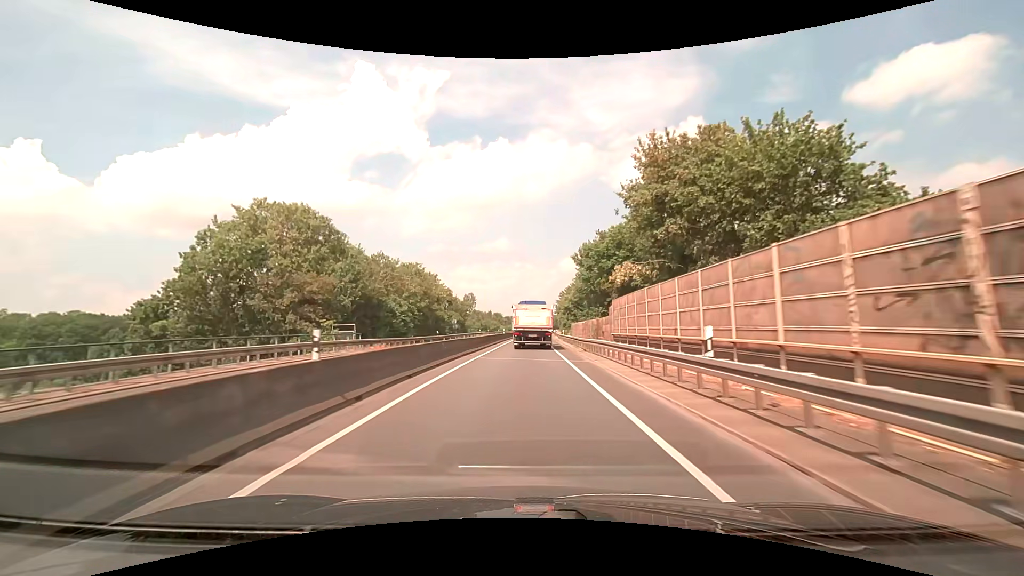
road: trunk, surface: asphalt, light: Day
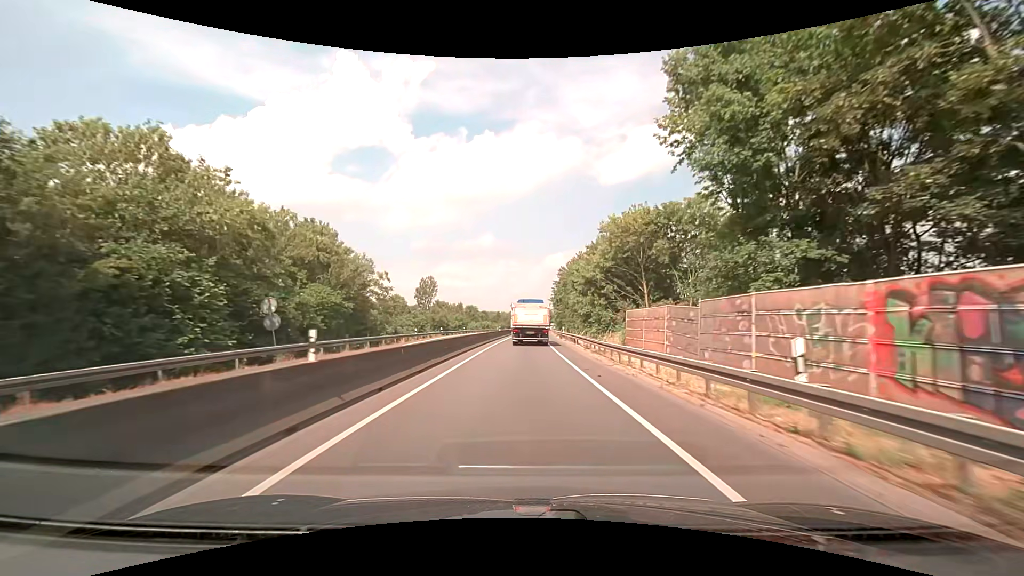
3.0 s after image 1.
(+0.8, +51.0) m; +2°
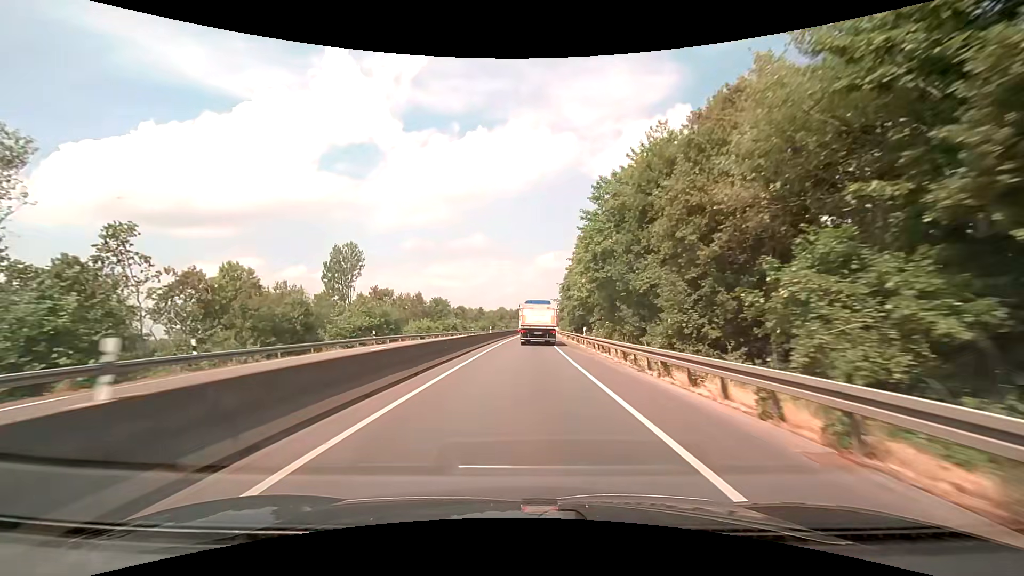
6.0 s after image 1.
(+0.3, +53.2) m; +1°
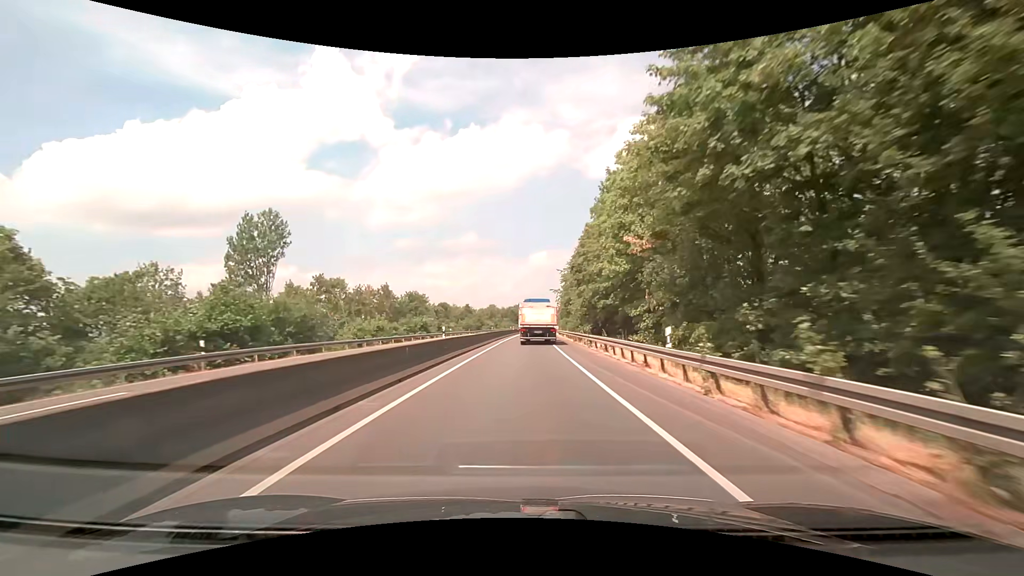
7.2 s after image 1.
(+0.2, +21.6) m; +1°
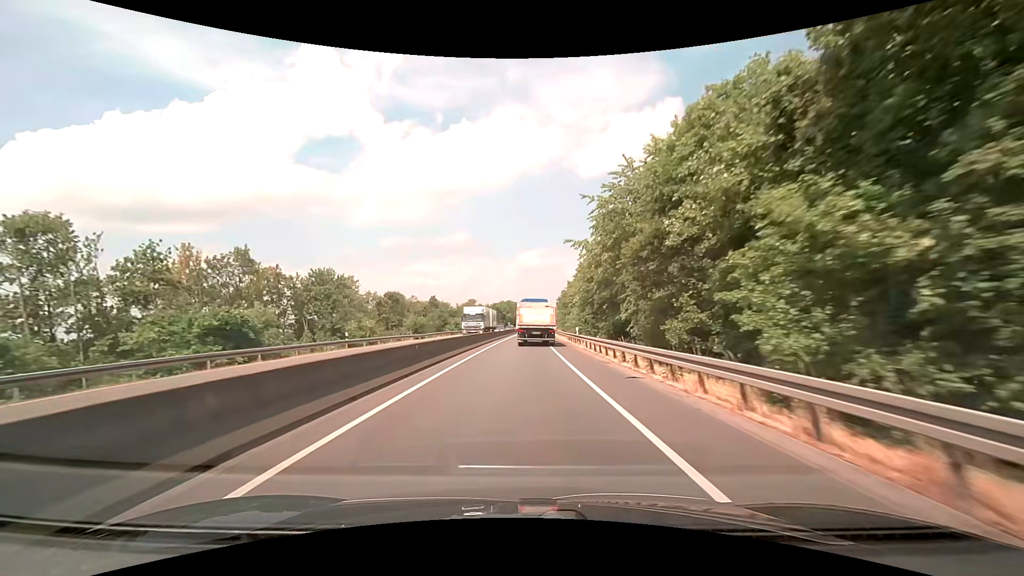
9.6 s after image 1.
(+0.5, +42.8) m; +1°
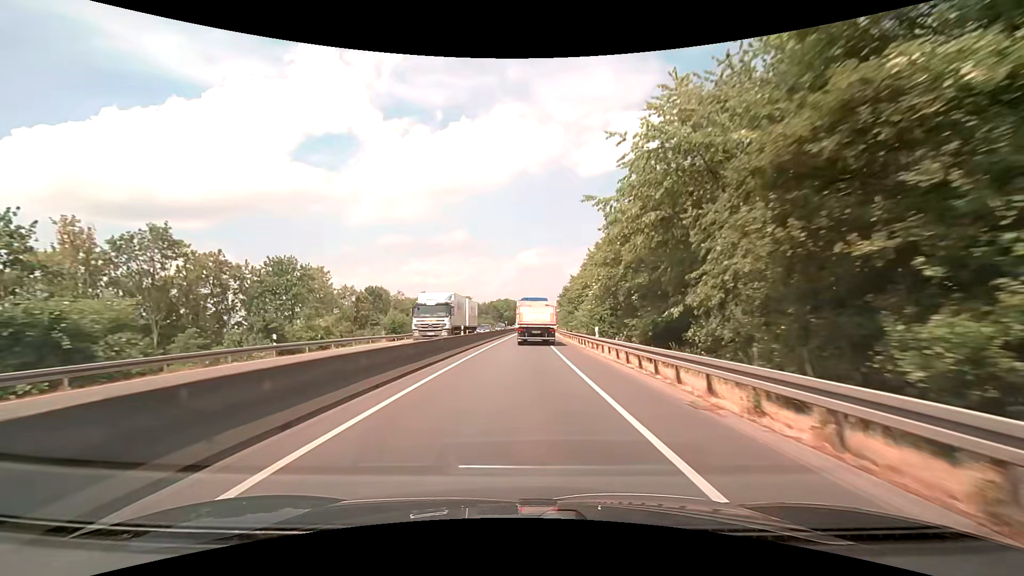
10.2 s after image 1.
(0.0, +10.6) m; 0°
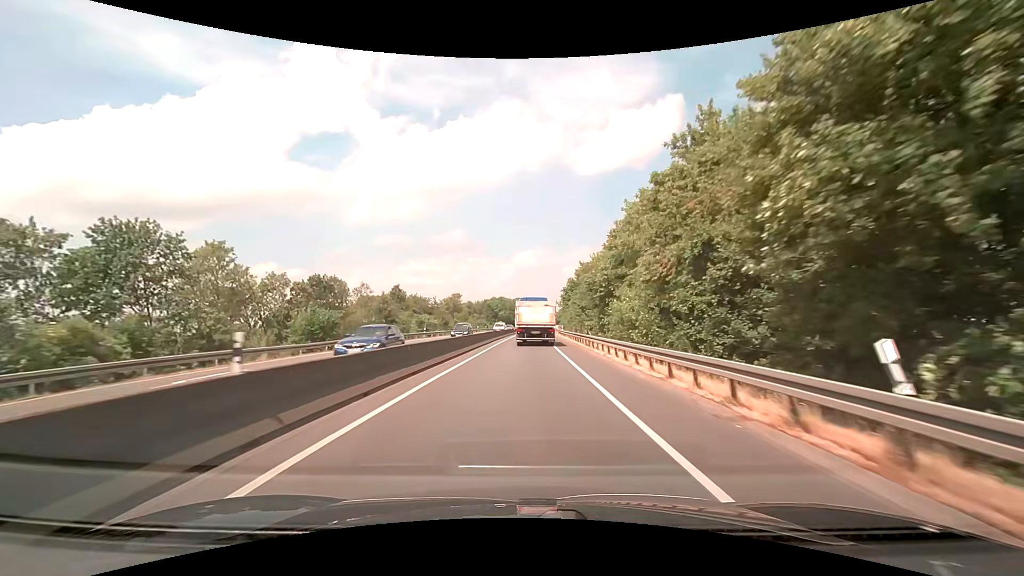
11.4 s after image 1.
(0.0, +21.0) m; 0°
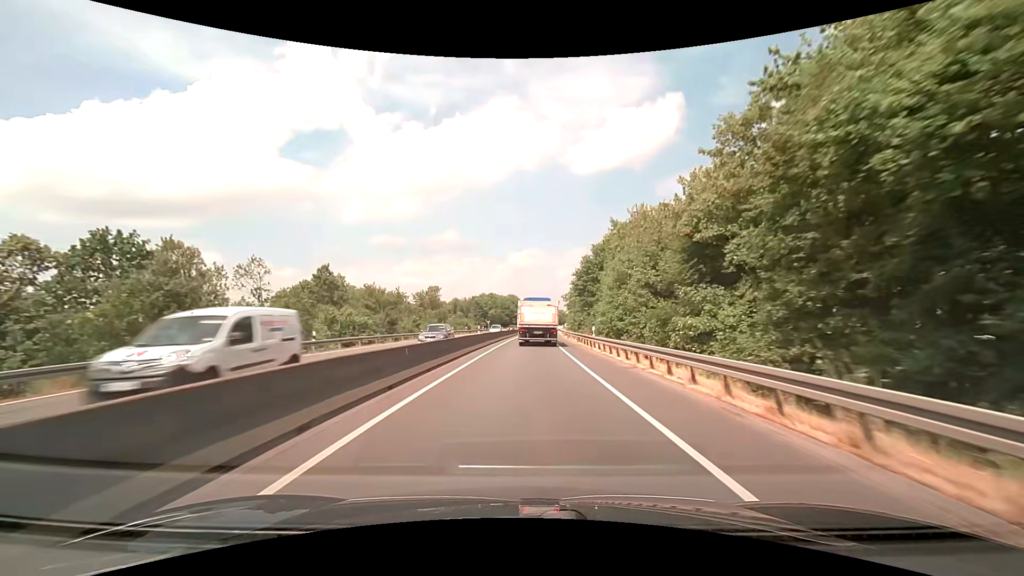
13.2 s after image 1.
(+0.1, +31.3) m; 0°
